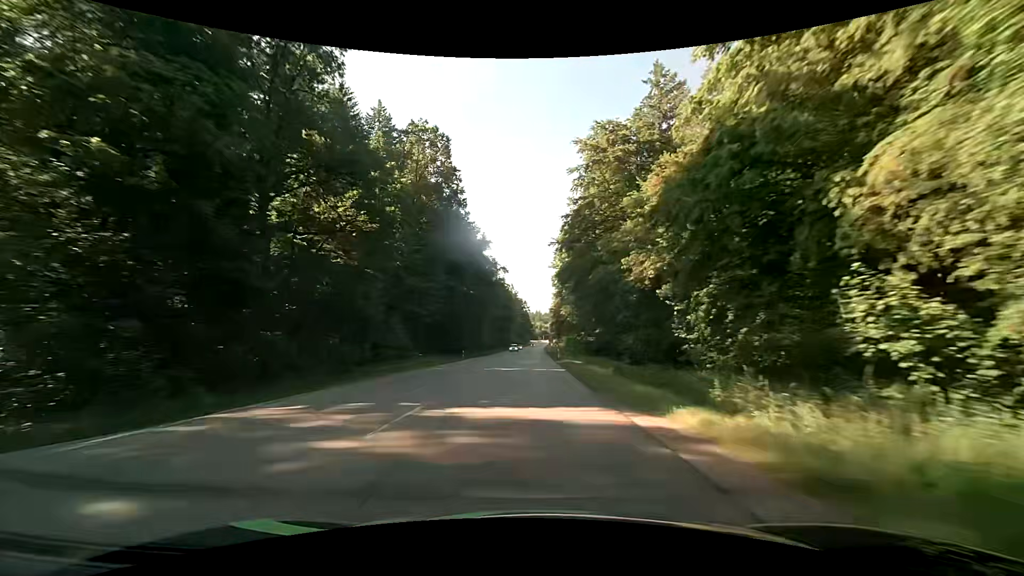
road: secondary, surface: asphalt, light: Day
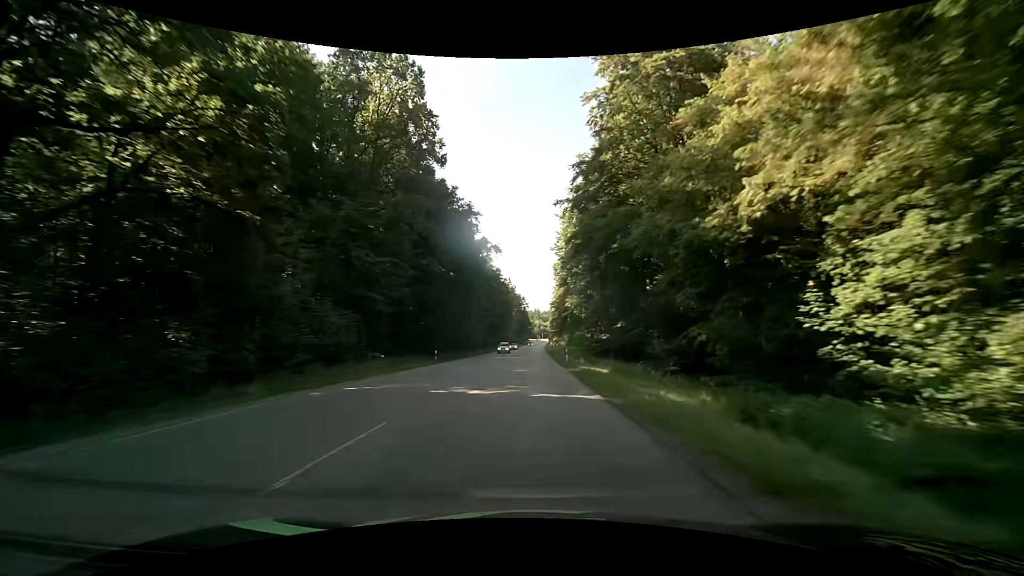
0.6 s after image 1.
(+0.1, +14.7) m; +1°
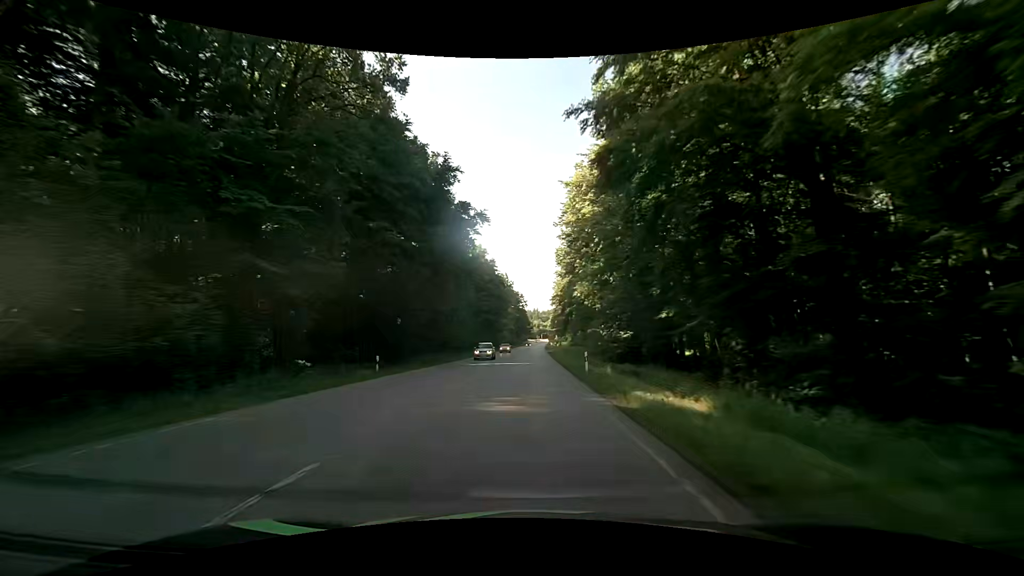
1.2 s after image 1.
(0.0, +14.7) m; 0°
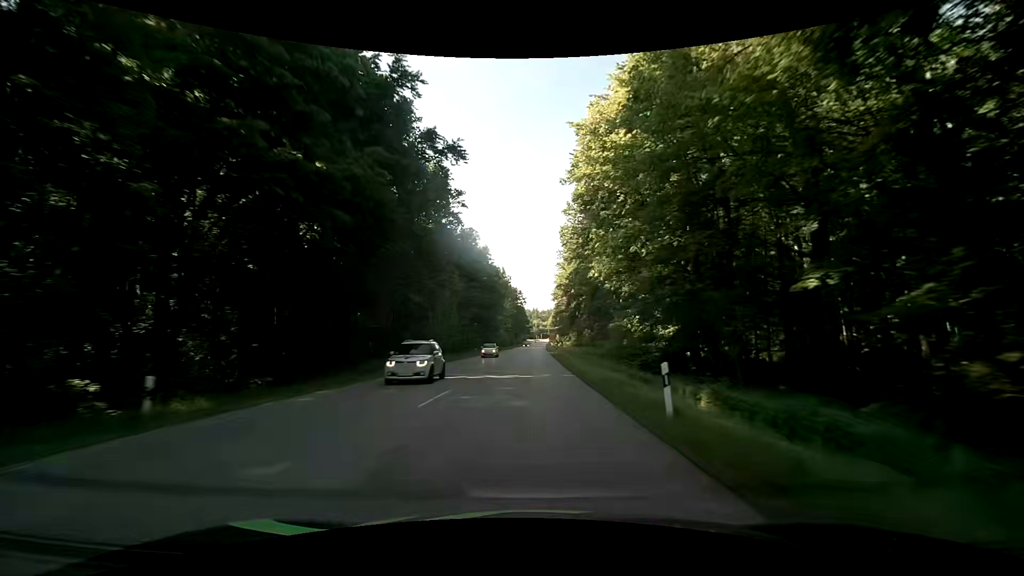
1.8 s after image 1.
(0.0, +14.7) m; +1°
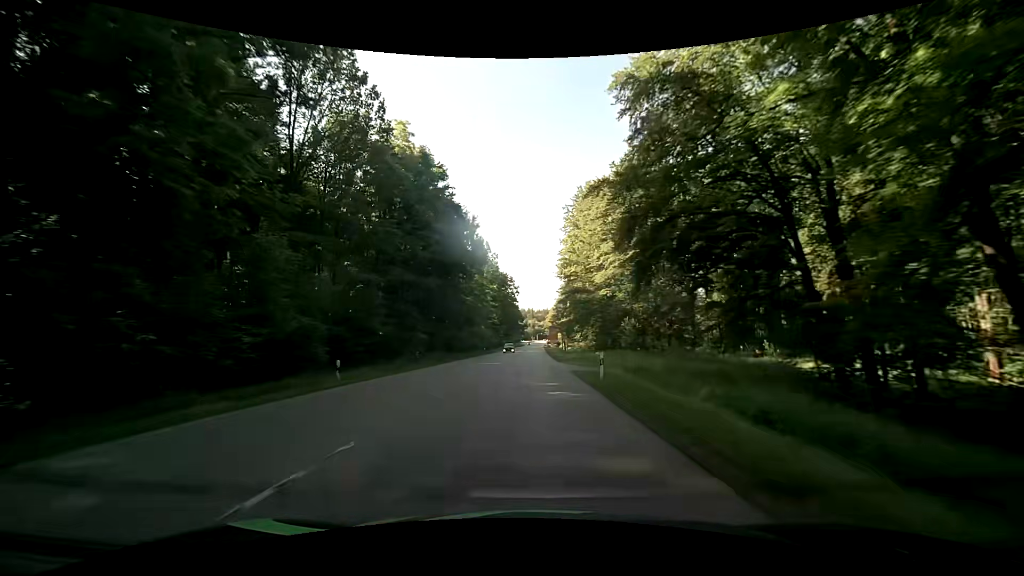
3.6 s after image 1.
(-0.2, +44.2) m; 0°
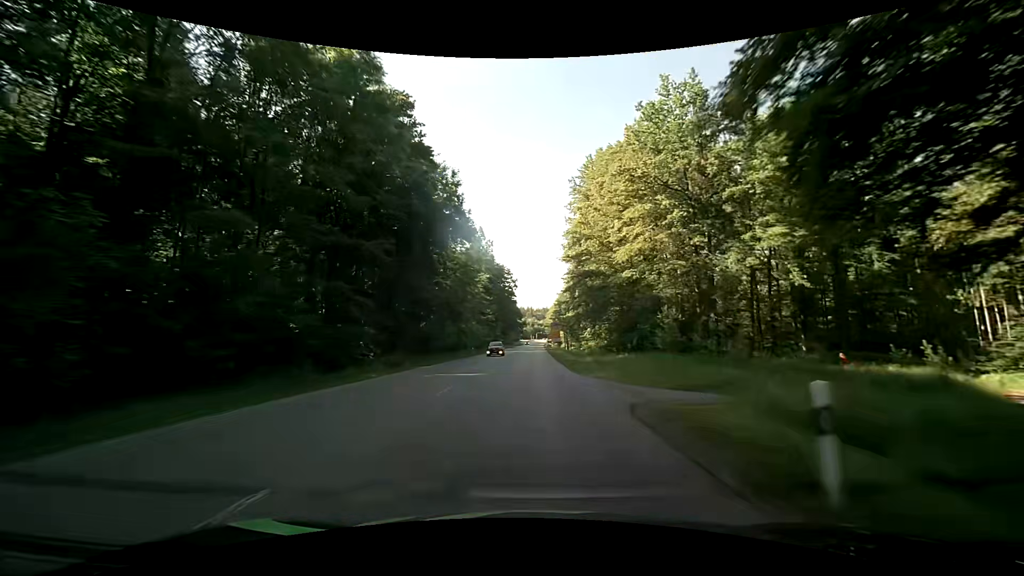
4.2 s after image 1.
(0.0, +14.5) m; 0°
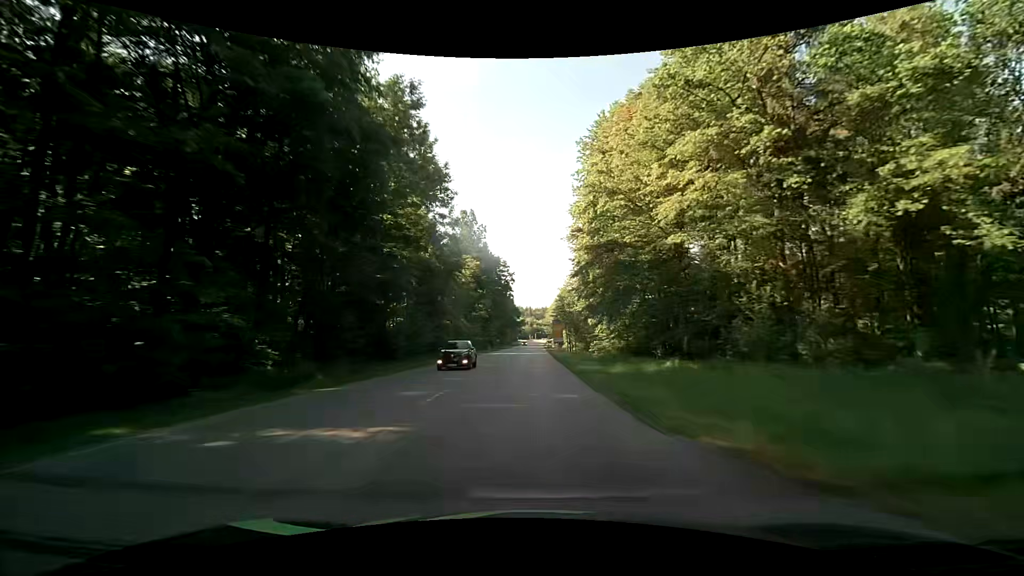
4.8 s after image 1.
(+0.2, +14.3) m; 0°
